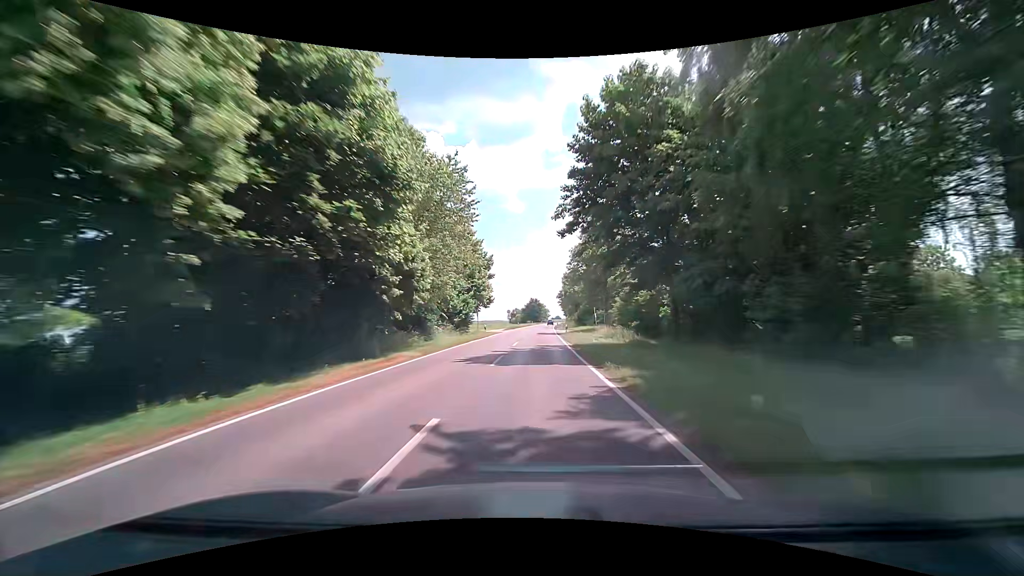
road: secondary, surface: asphalt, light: Day
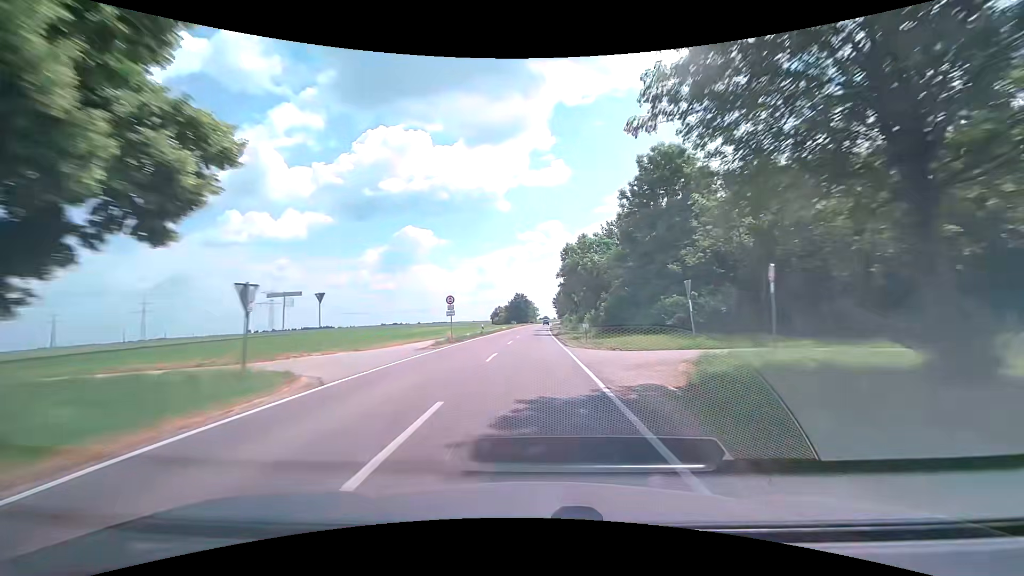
(+0.8, +46.3) m; +2°
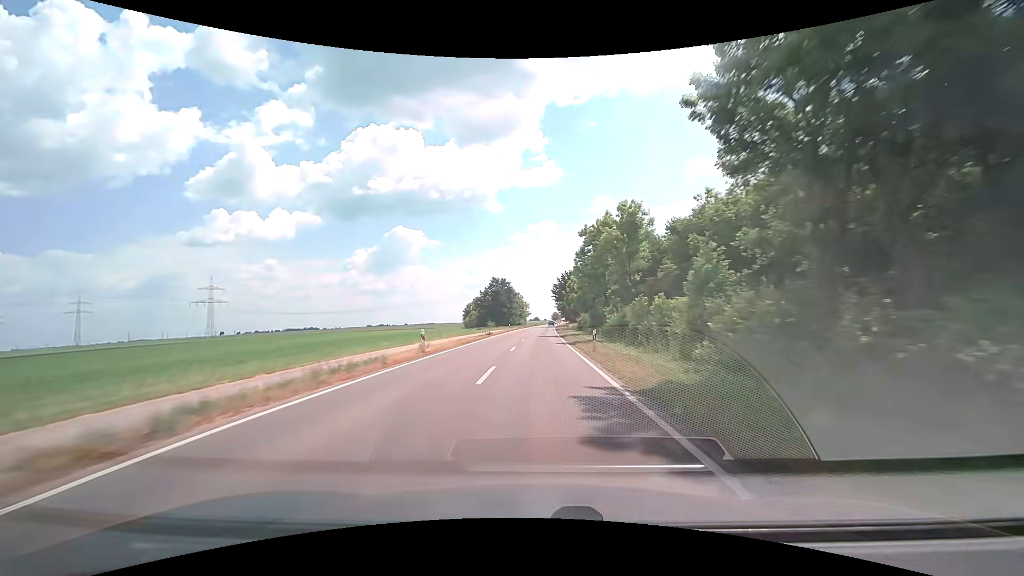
(+0.4, +77.1) m; +1°
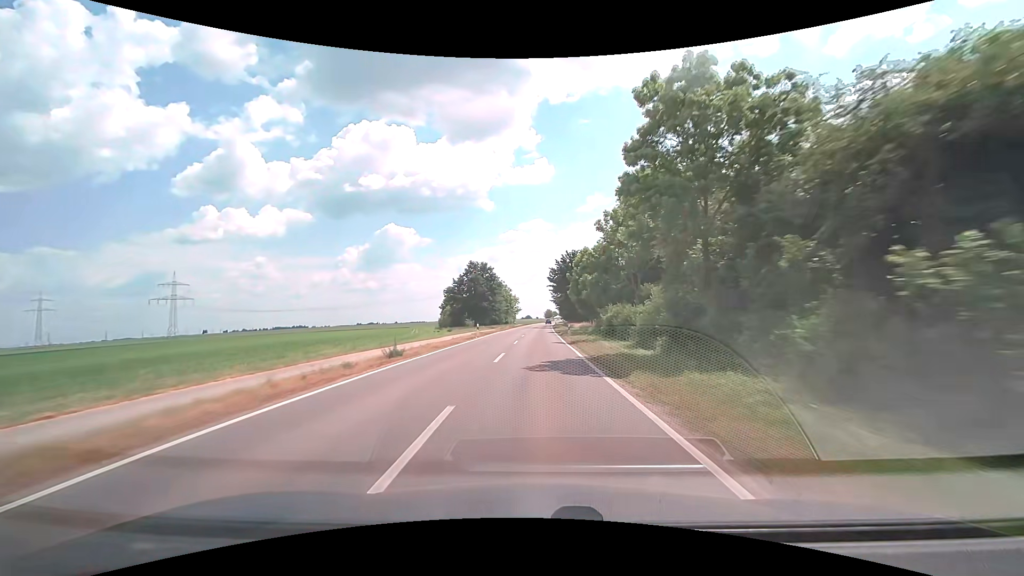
(+0.3, +30.9) m; +1°
(0, +10) (0, +20) (0, +30) (0, +40) (+1, +50) (+1, +60) (+1, +70) (+1, +80) (+2, +90) (+2, +100) m
